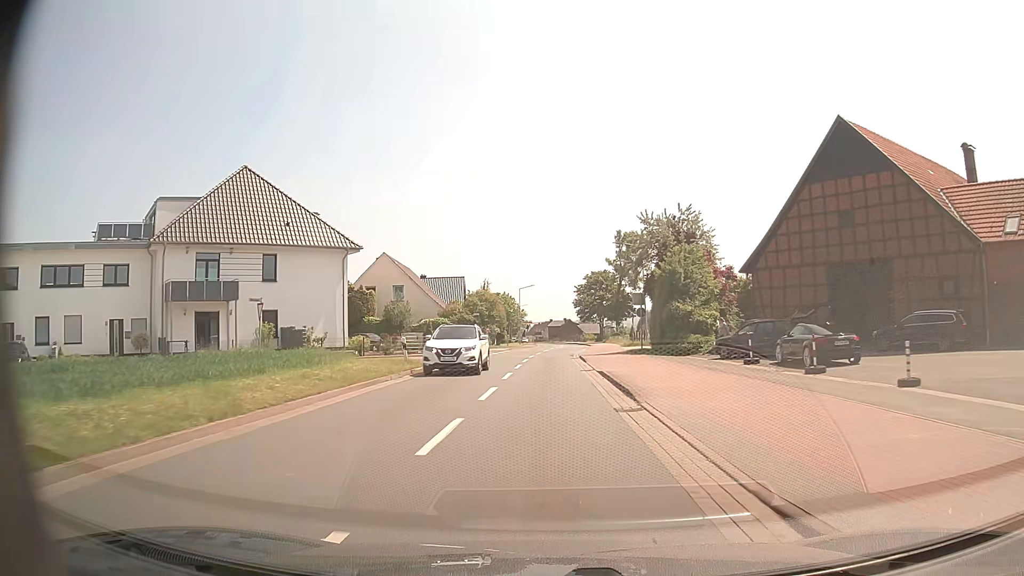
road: tertiary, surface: asphalt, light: Day
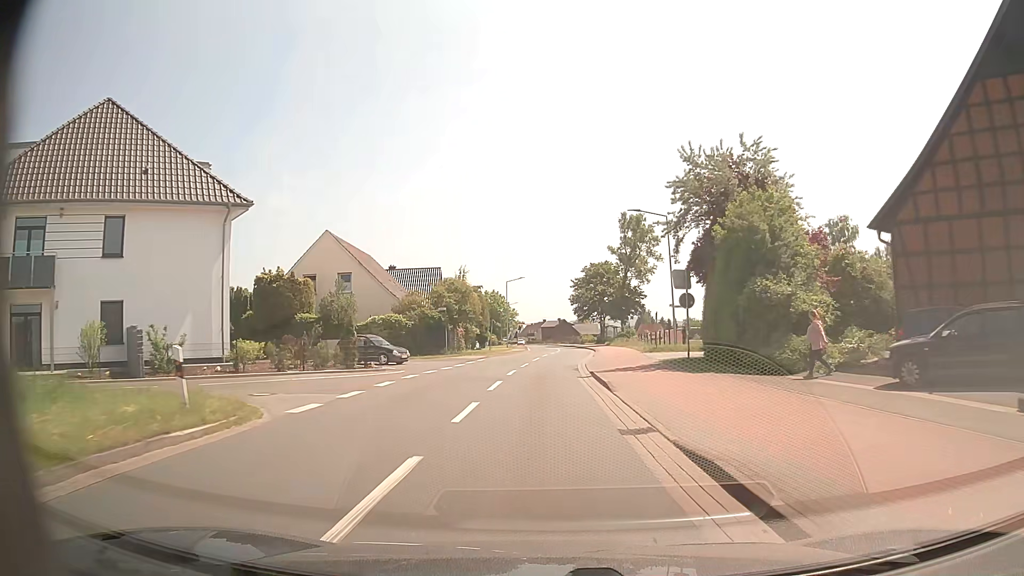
(0.0, +15.3) m; 0°
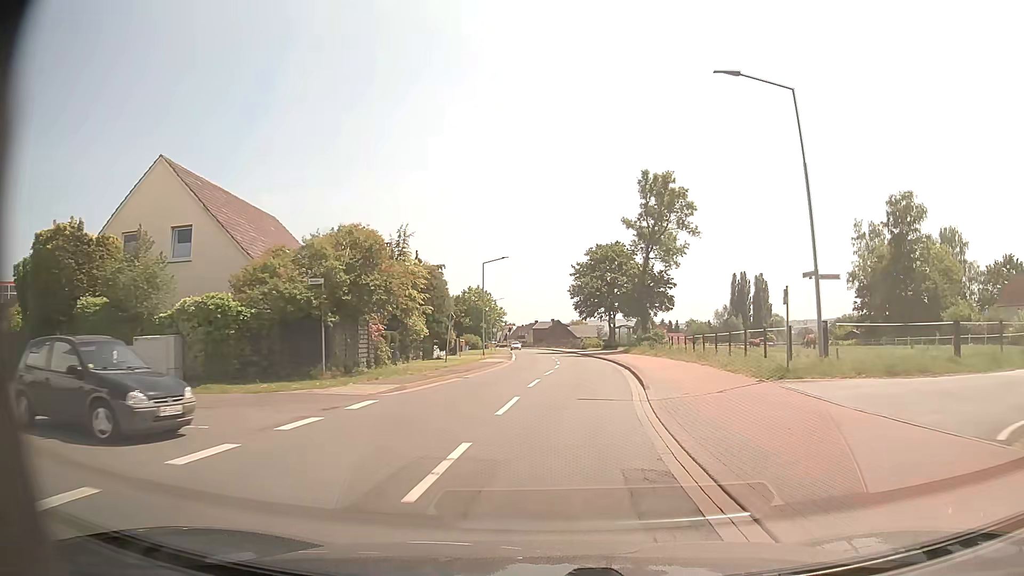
(-0.1, +23.0) m; 0°
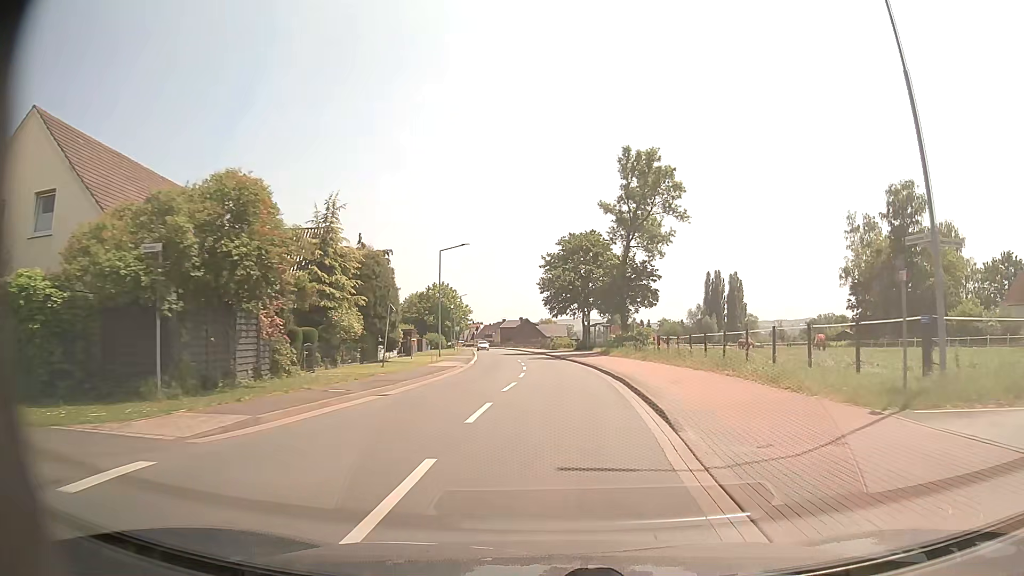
(+0.1, +7.7) m; +2°
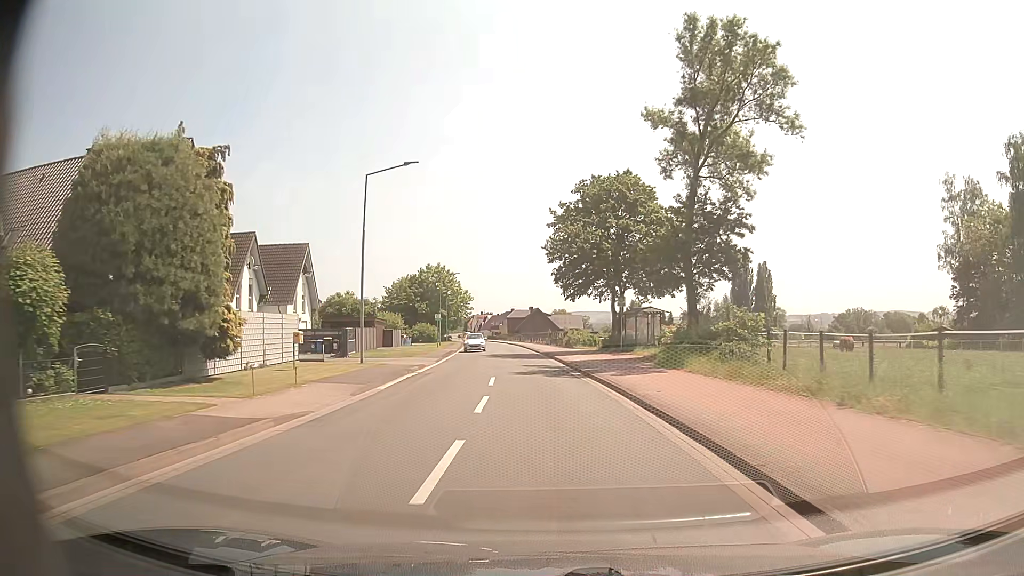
(+0.4, +22.9) m; -1°
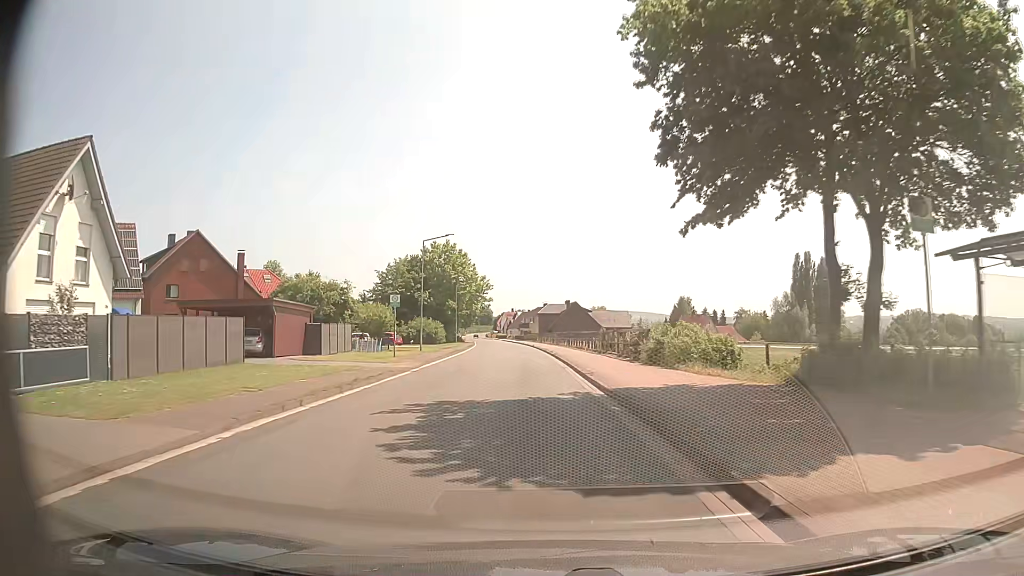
(-0.9, +30.7) m; -3°
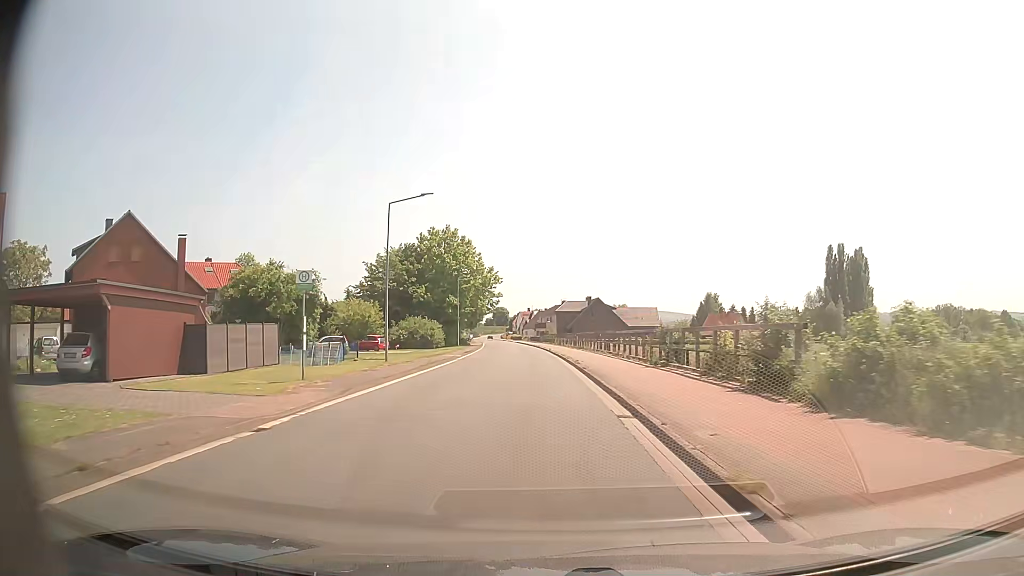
(-0.2, +15.3) m; -1°
